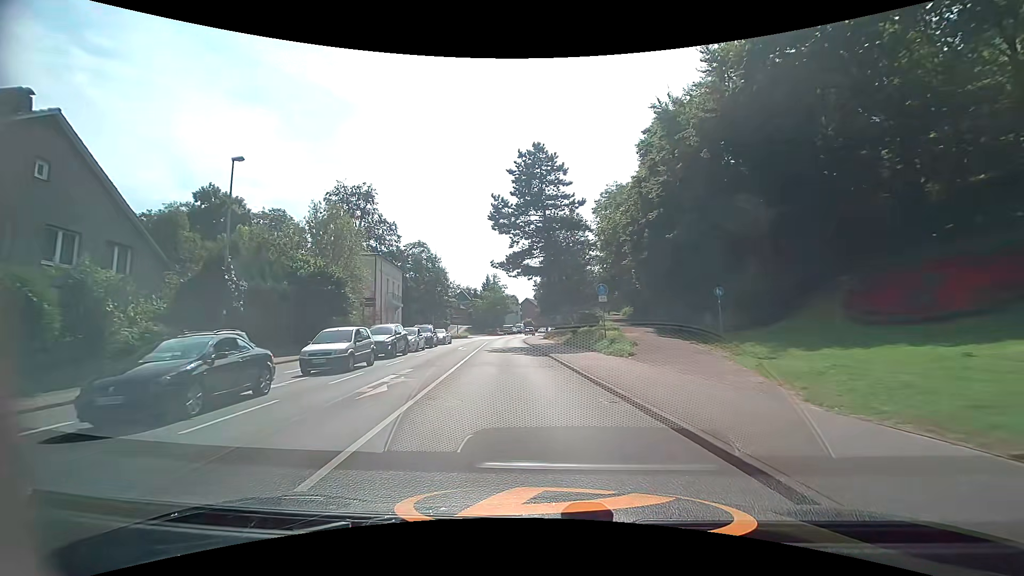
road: secondary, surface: asphalt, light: Day
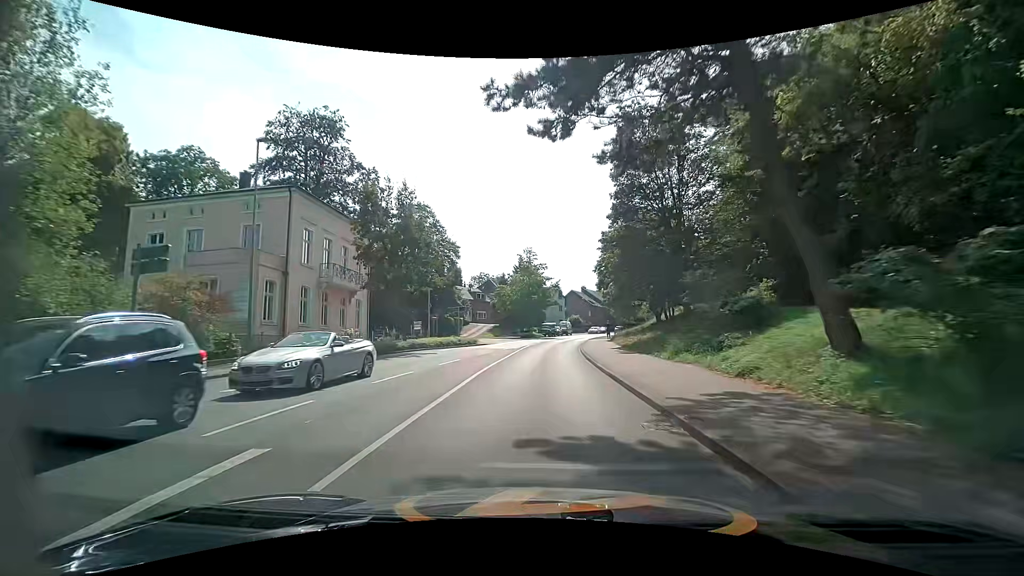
(-2.0, +31.2) m; -5°
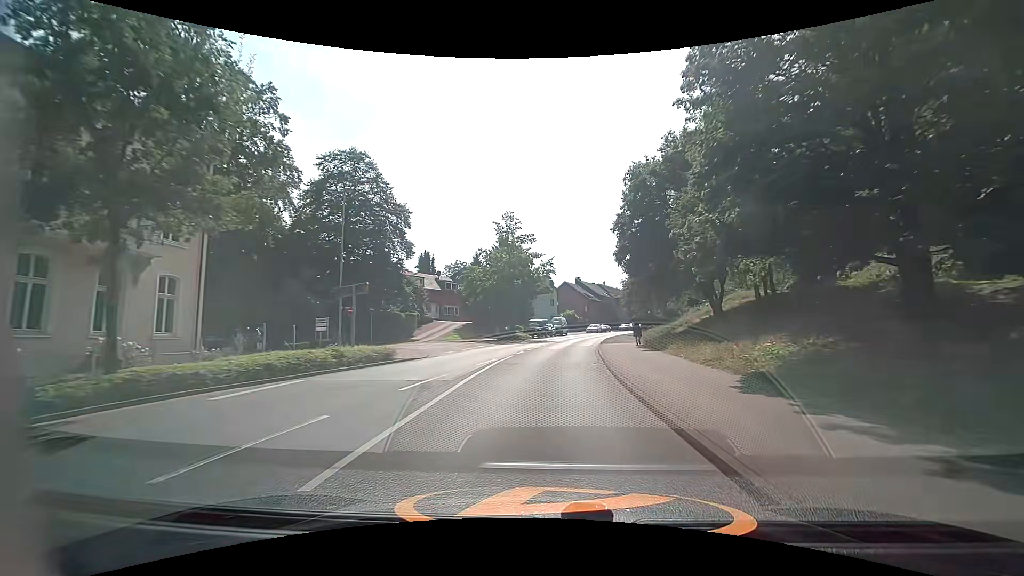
(+0.2, +20.0) m; +2°
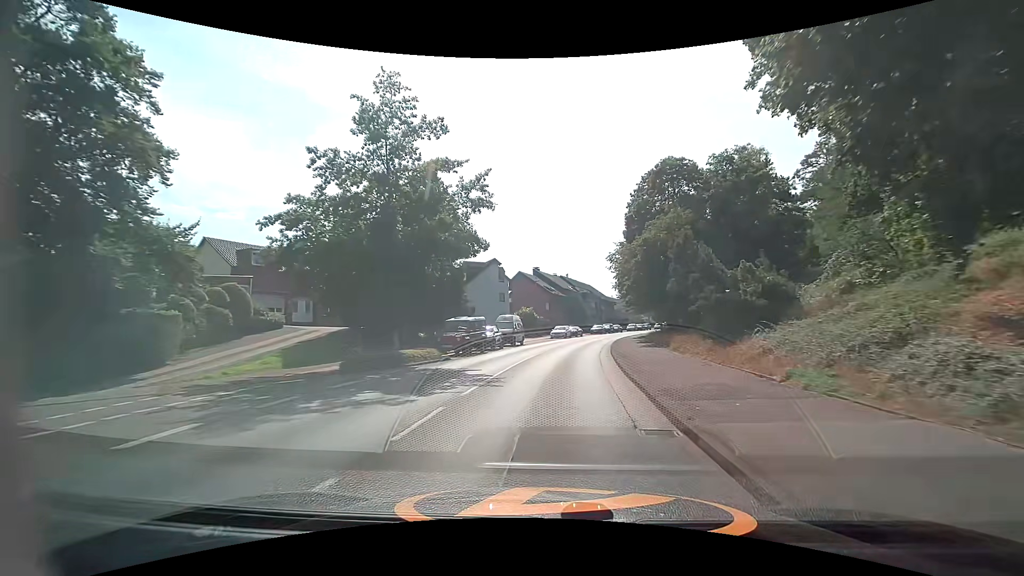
(+1.0, +26.6) m; +5°
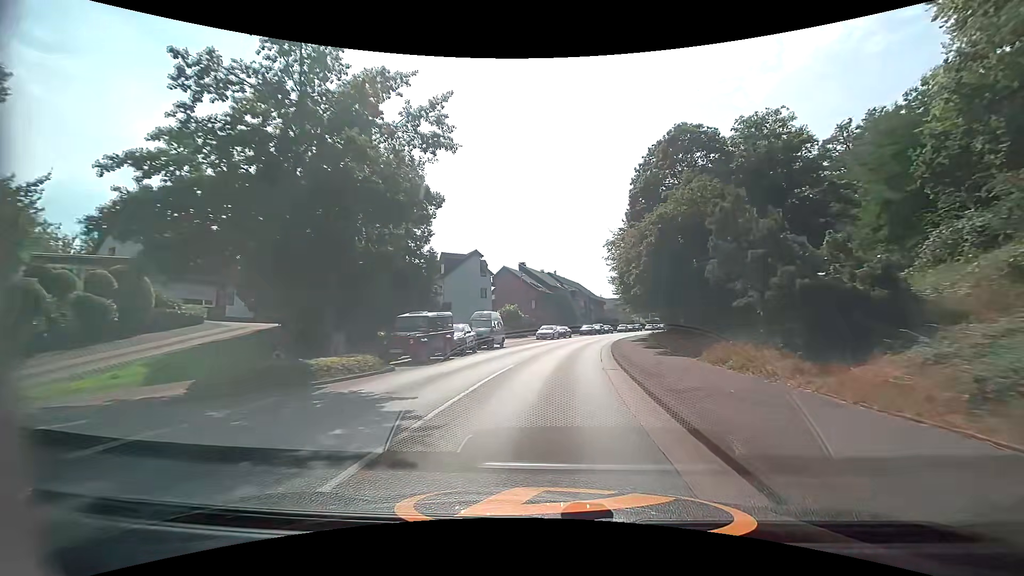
(0.0, +6.5) m; +1°
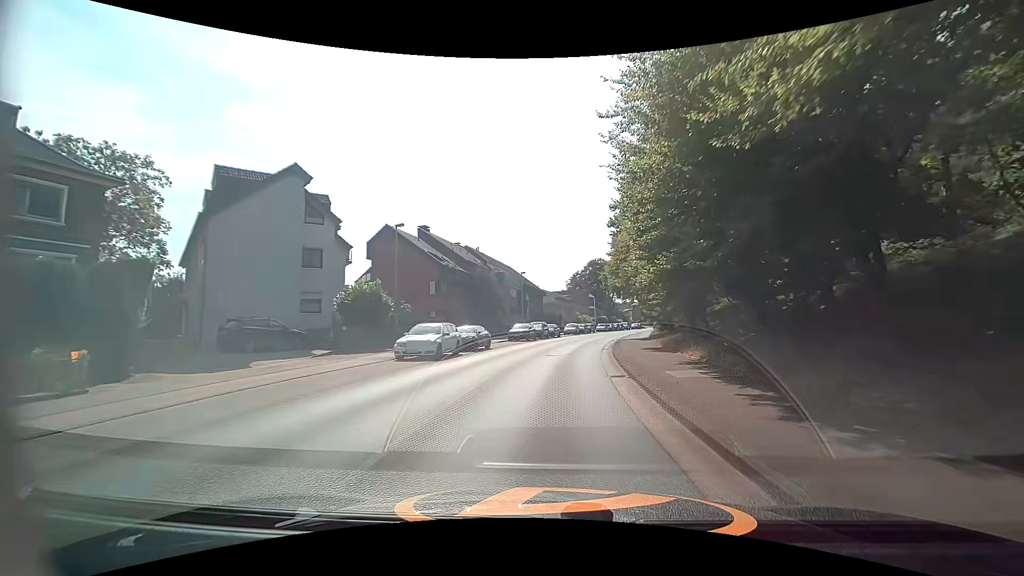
(+2.6, +32.0) m; +8°
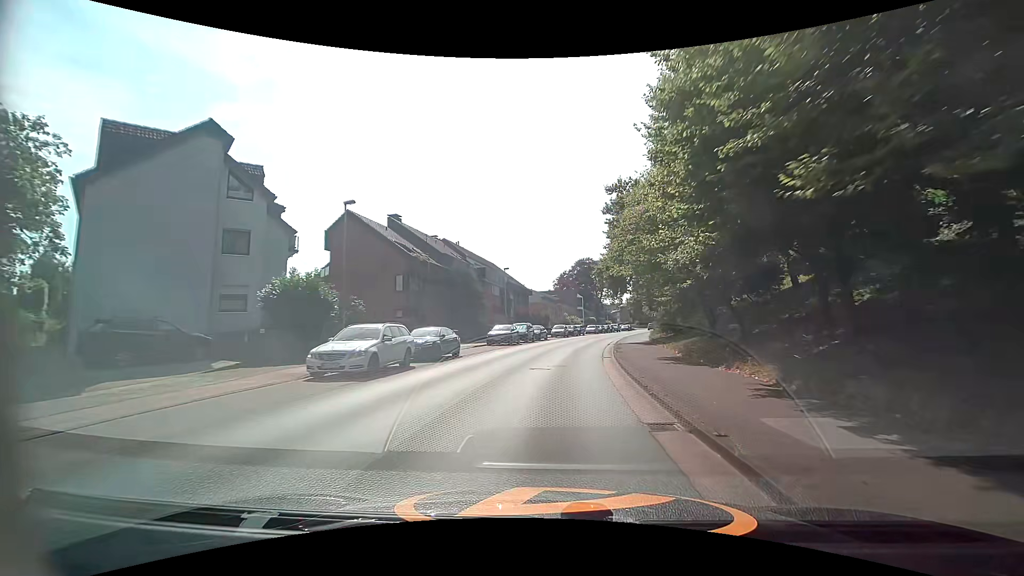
(+0.1, +6.4) m; +2°
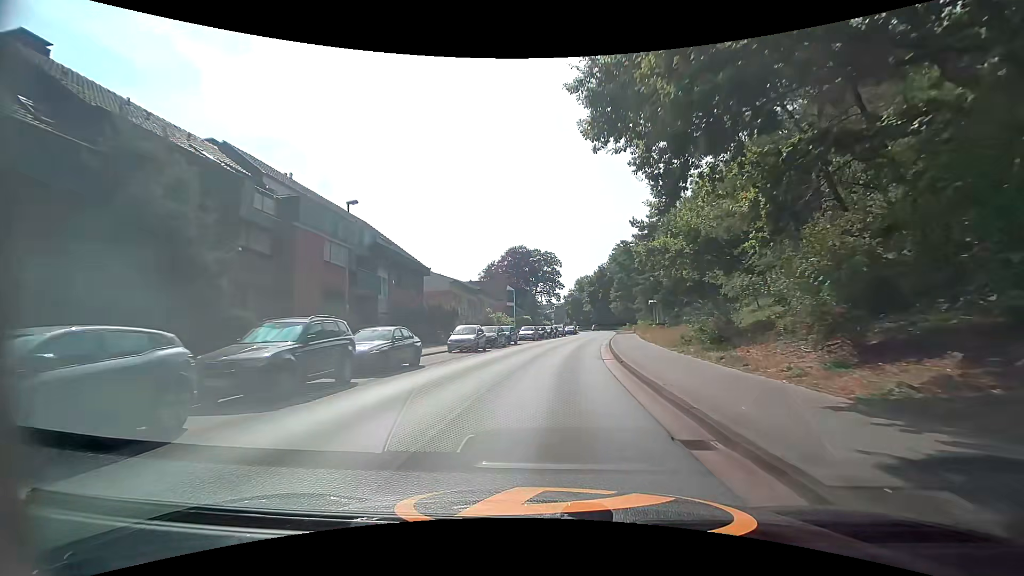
(+2.0, +31.5) m; +8°
(0, +10) (+1, +20) (+2, +30) (+3, +40) (+4, +50) (+6, +60) (+7, +70) (+8, +79) (+10, +89) (+11, +99) m
